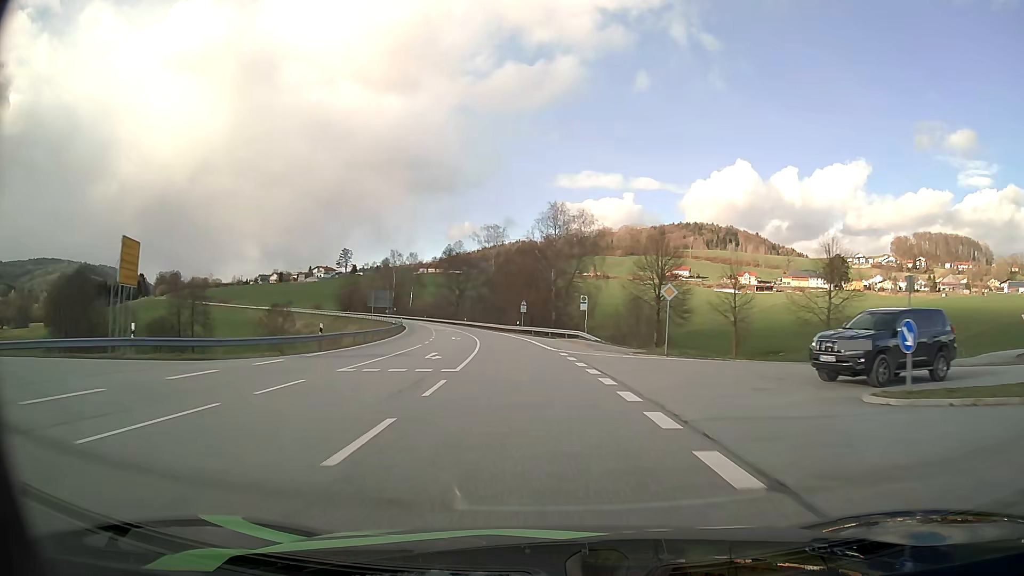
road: secondary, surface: asphalt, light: Day
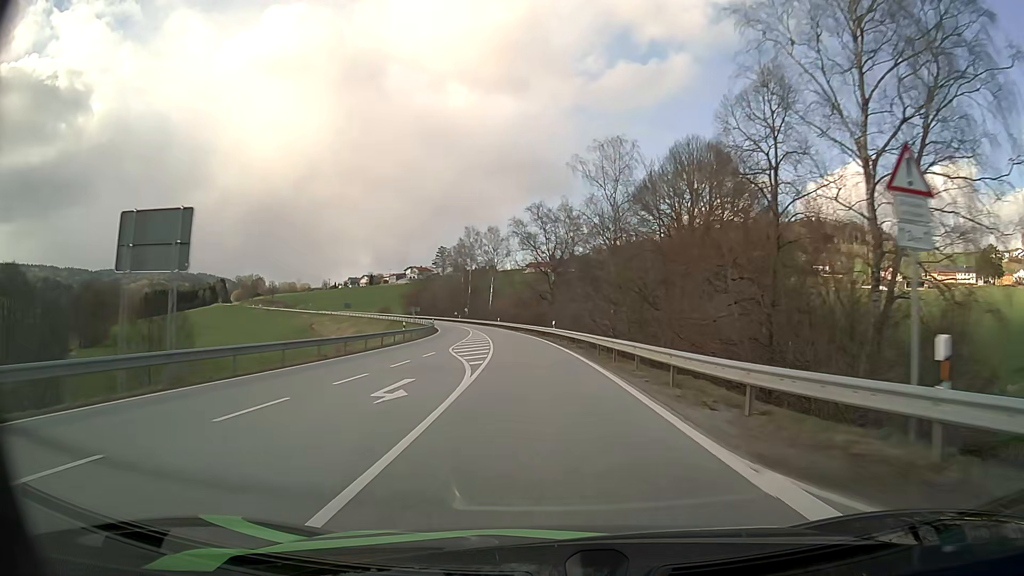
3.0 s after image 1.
(-5.7, +63.0) m; -10°
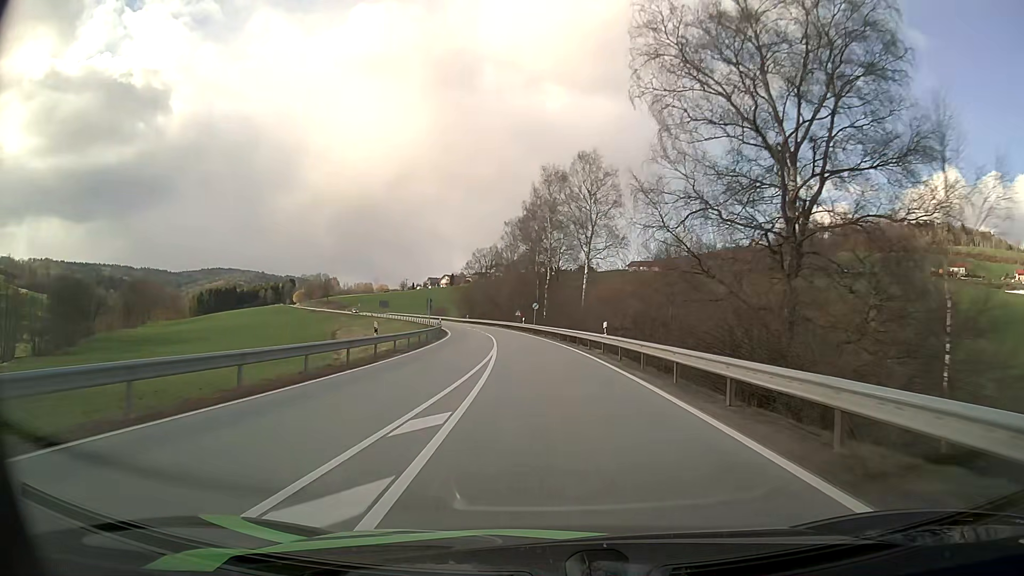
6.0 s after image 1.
(-4.8, +62.7) m; -8°
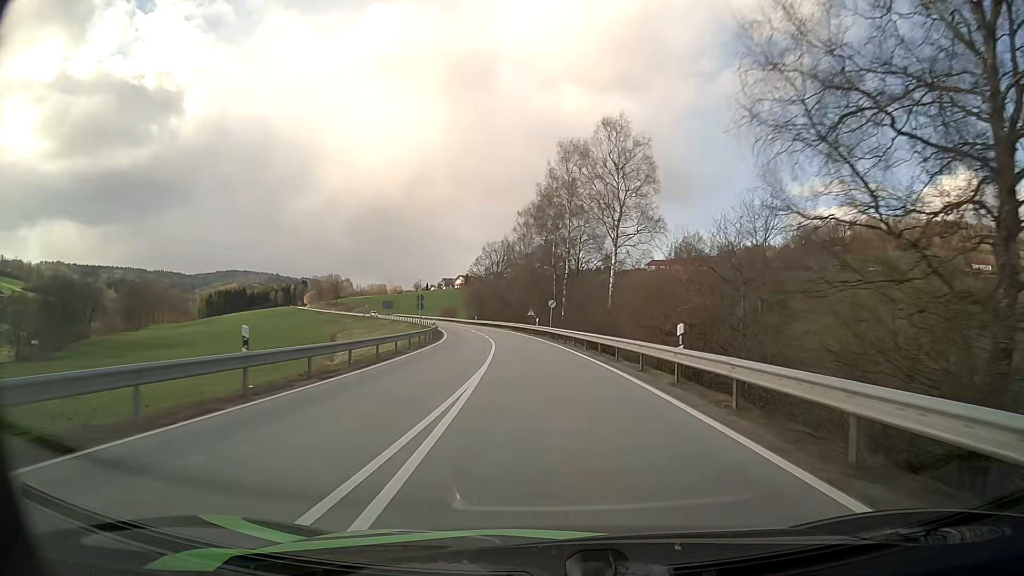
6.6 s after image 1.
(-0.1, +12.5) m; -1°
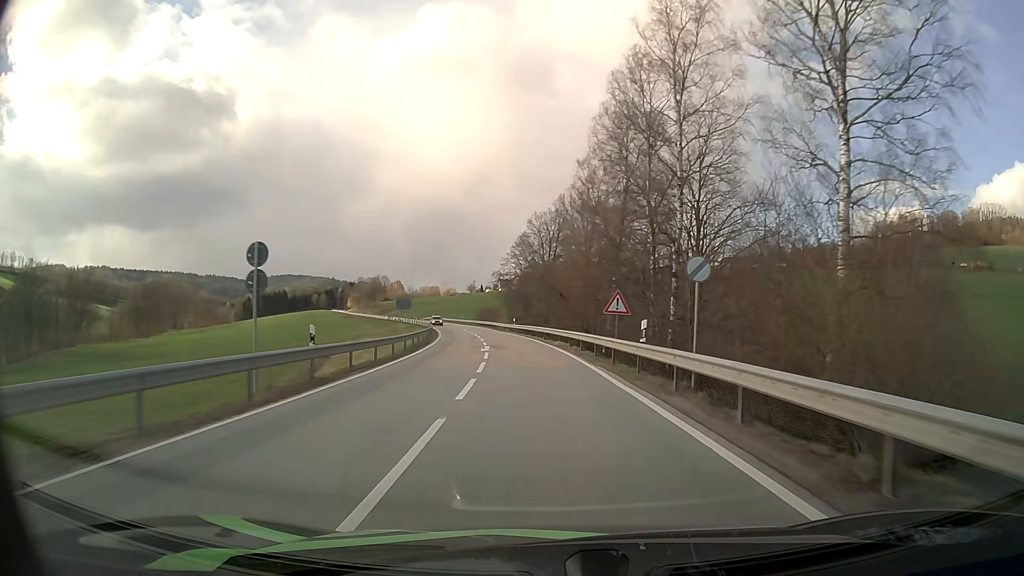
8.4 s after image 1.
(-1.5, +37.1) m; -5°
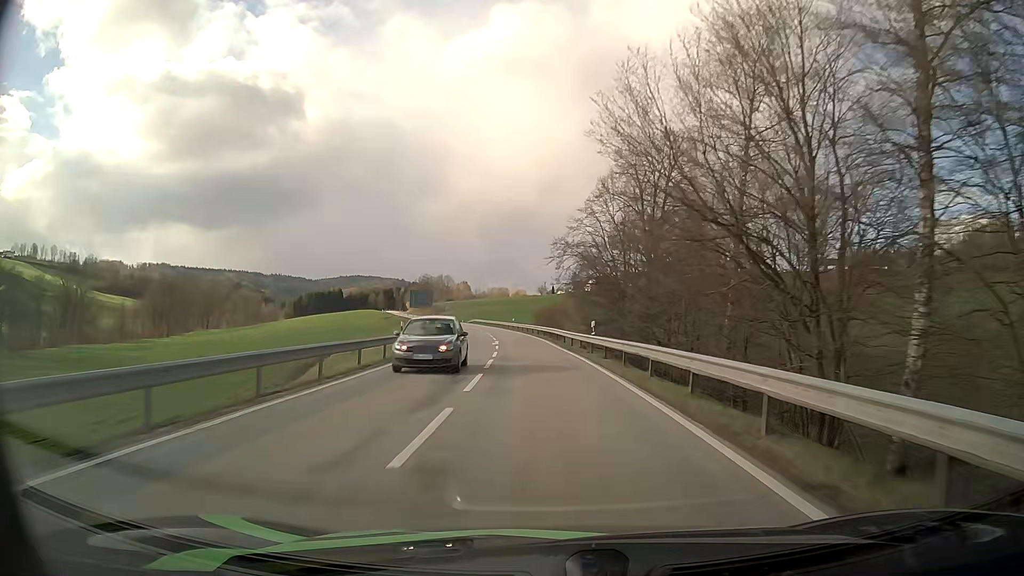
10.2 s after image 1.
(-1.9, +36.7) m; -6°
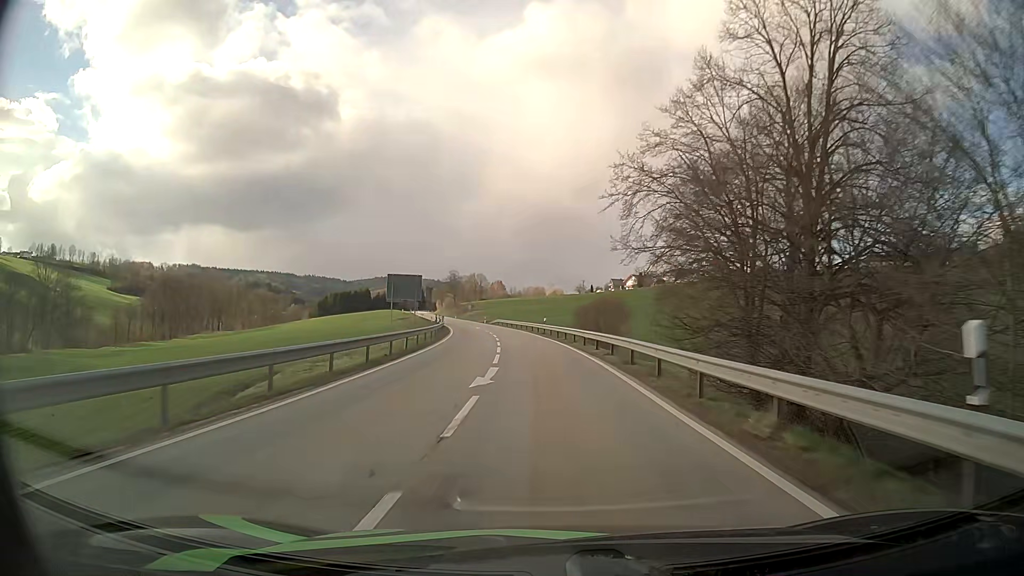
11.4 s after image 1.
(-0.9, +24.2) m; -3°
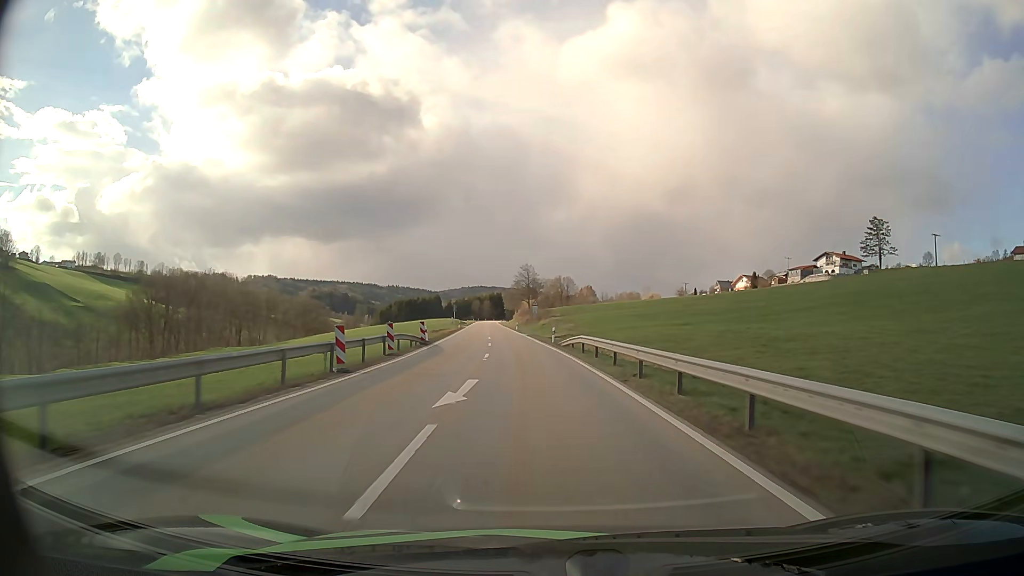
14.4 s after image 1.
(-4.0, +59.4) m; -8°
(0, +10) (0, +20) (-1, +30) (-2, +40) (-3, +50) (-4, +60) (-5, +70) (-6, +80) (-7, +90) (-8, +100) m
